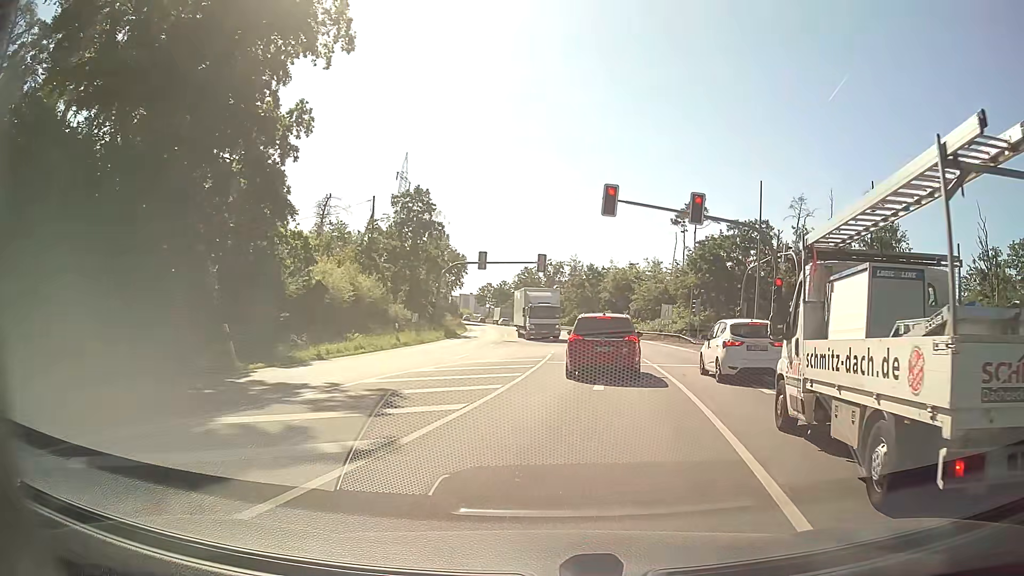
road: primary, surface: asphalt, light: Day
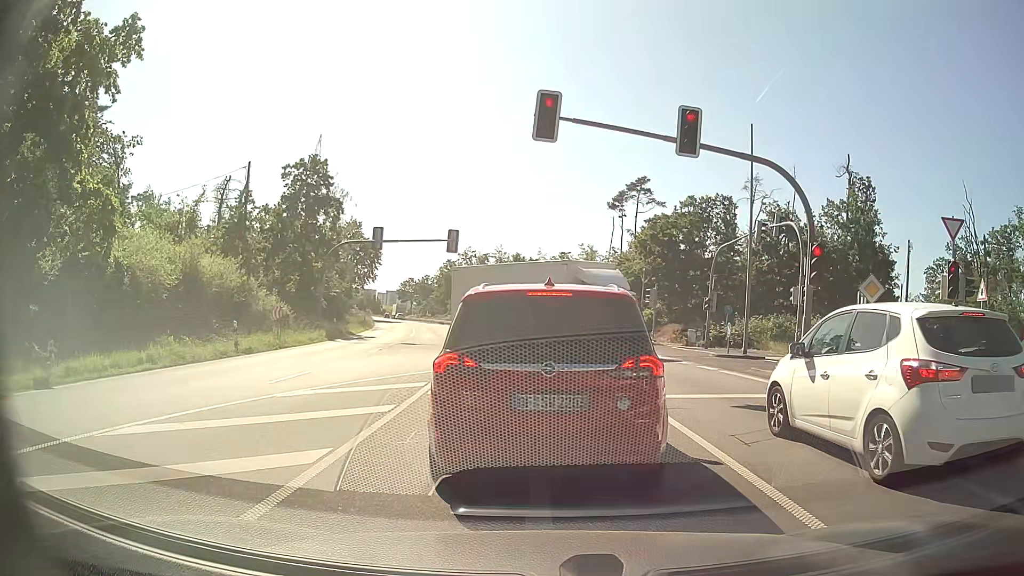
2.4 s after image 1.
(+0.6, +10.7) m; +4°
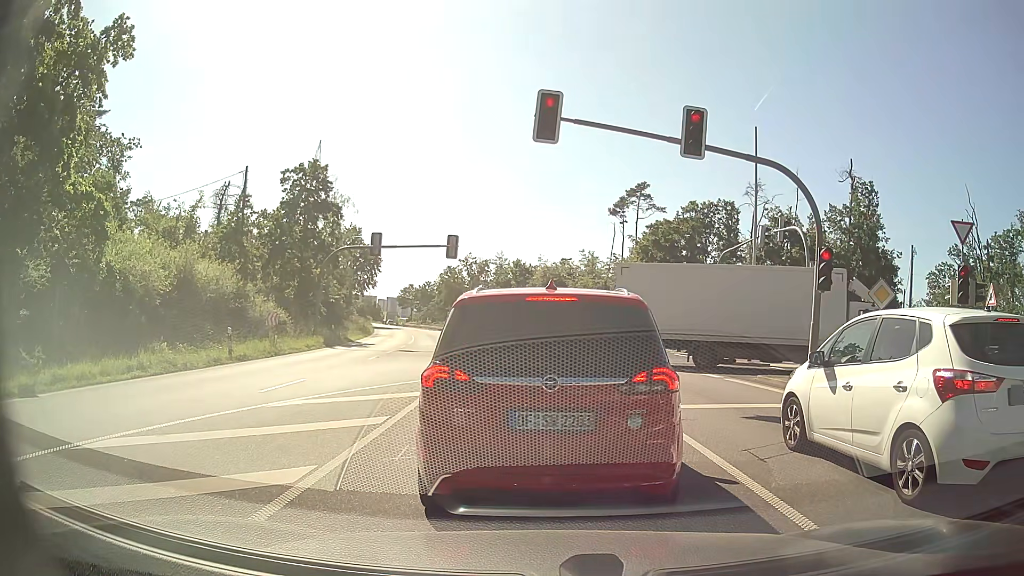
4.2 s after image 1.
(0.0, +0.5) m; 0°
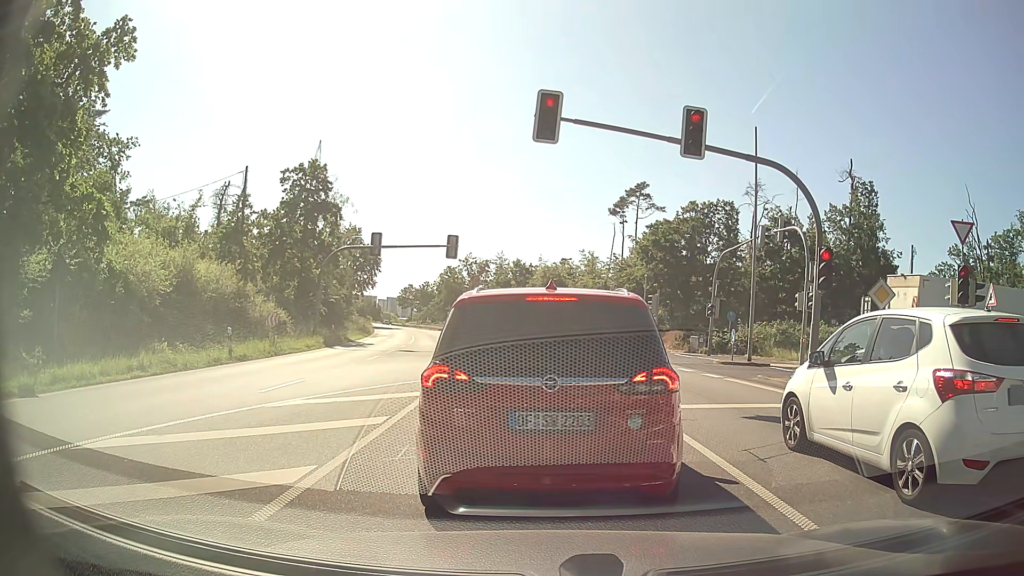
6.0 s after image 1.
(0.0, 0.0) m; 0°
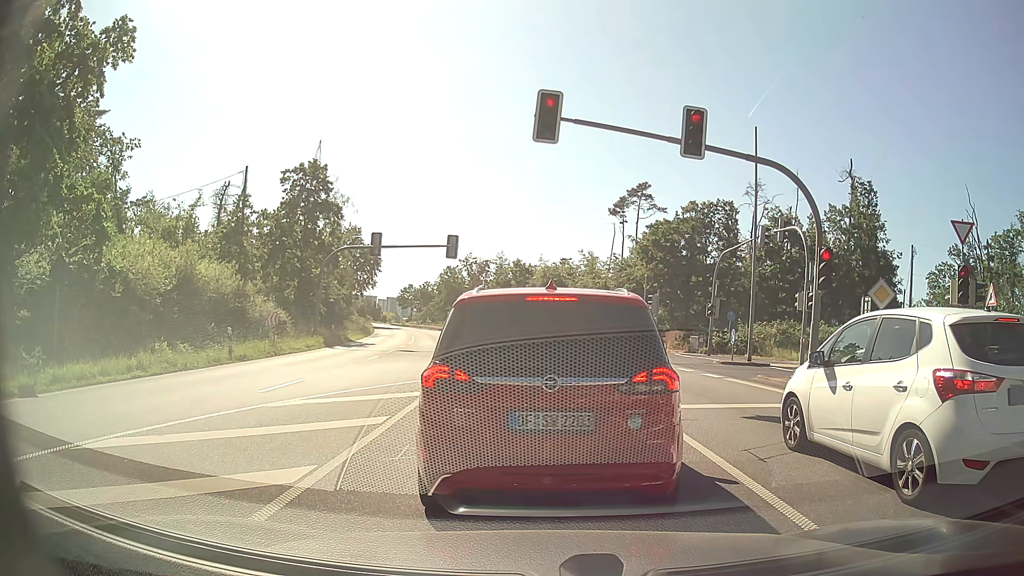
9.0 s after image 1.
(0.0, 0.0) m; 0°
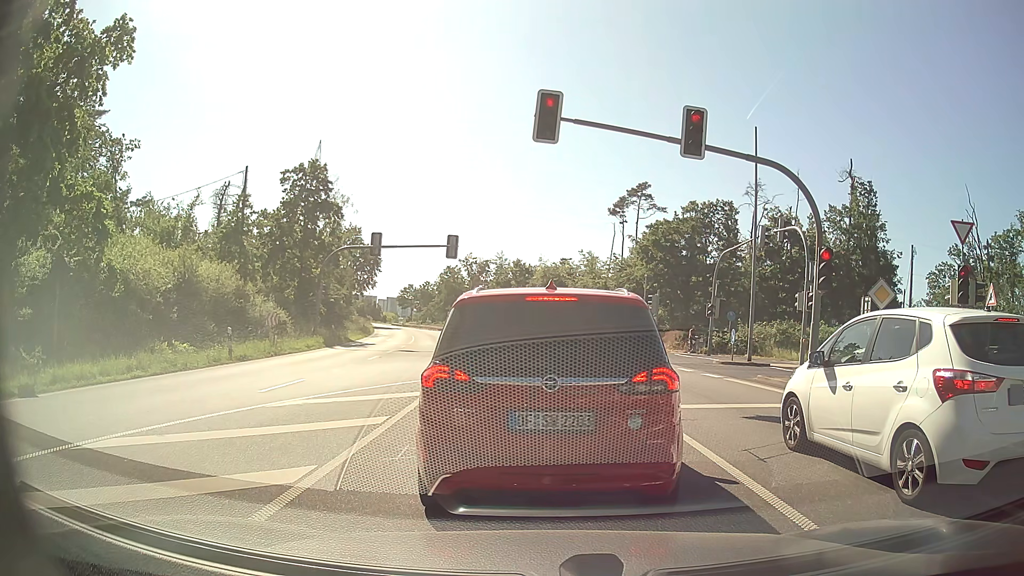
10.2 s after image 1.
(0.0, 0.0) m; 0°
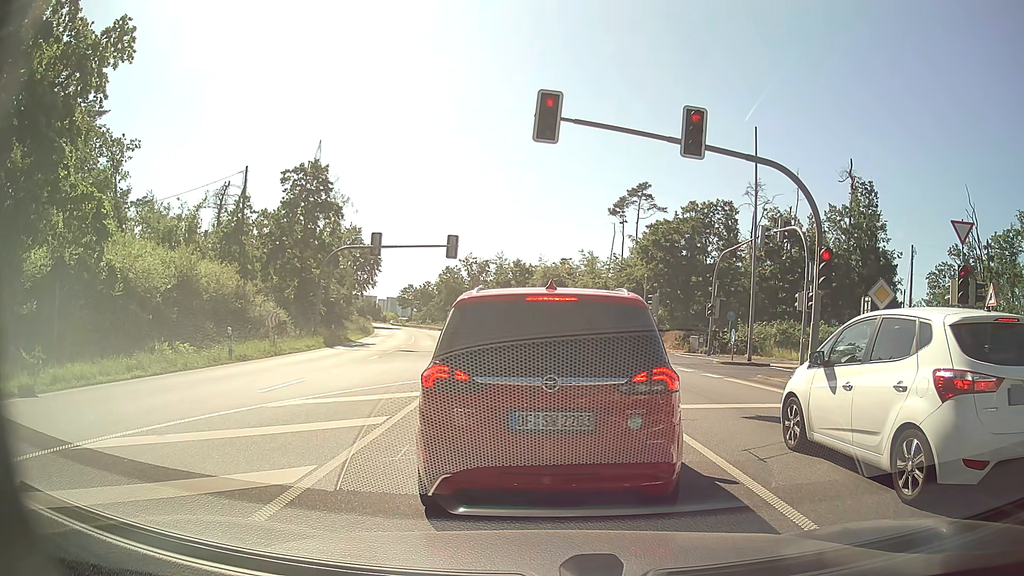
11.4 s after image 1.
(0.0, 0.0) m; 0°
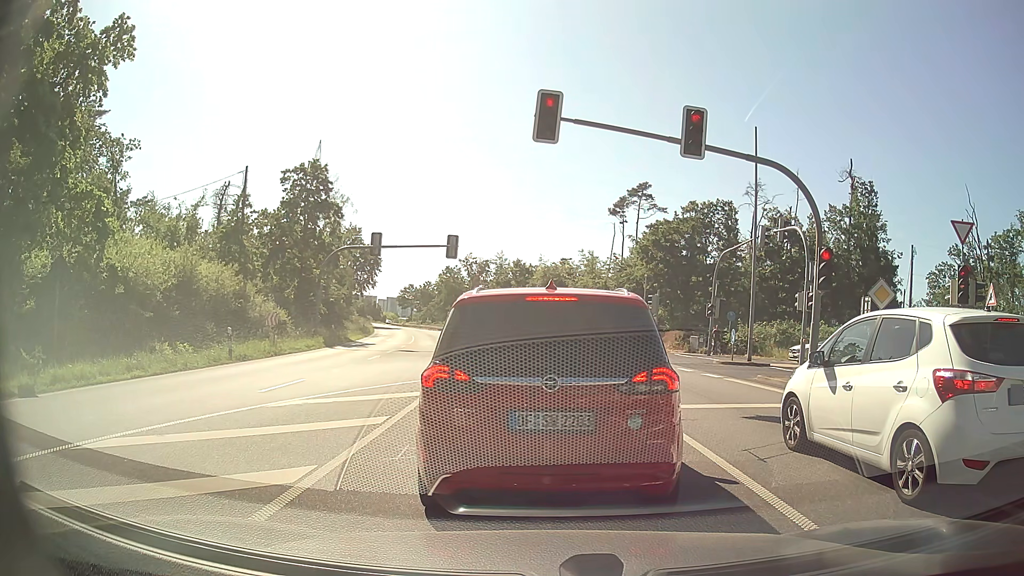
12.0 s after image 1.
(0.0, 0.0) m; 0°
(0, +10) (0, +20) (0, +30) (-1, +40) (-2, +50) (-4, +60) (-5, +70) (-7, +79) (-9, +89) (-11, +99) m
